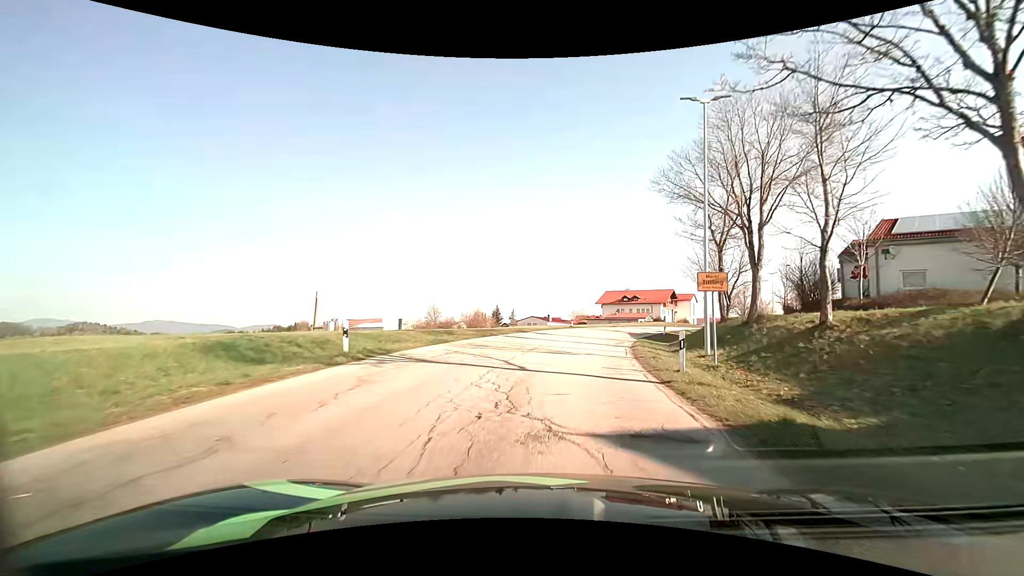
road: tertiary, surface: asphalt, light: Day
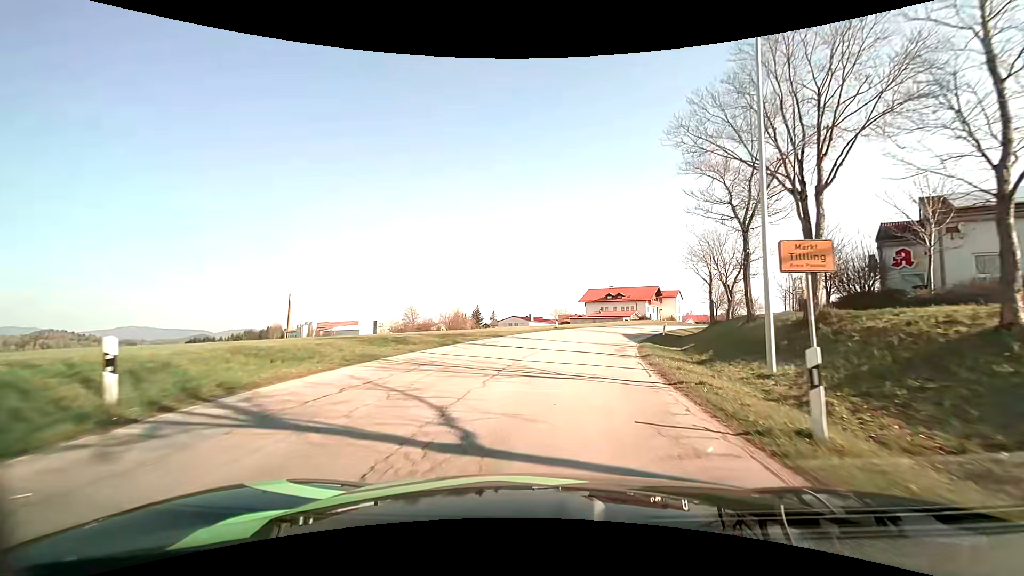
(+0.2, +6.8) m; +2°
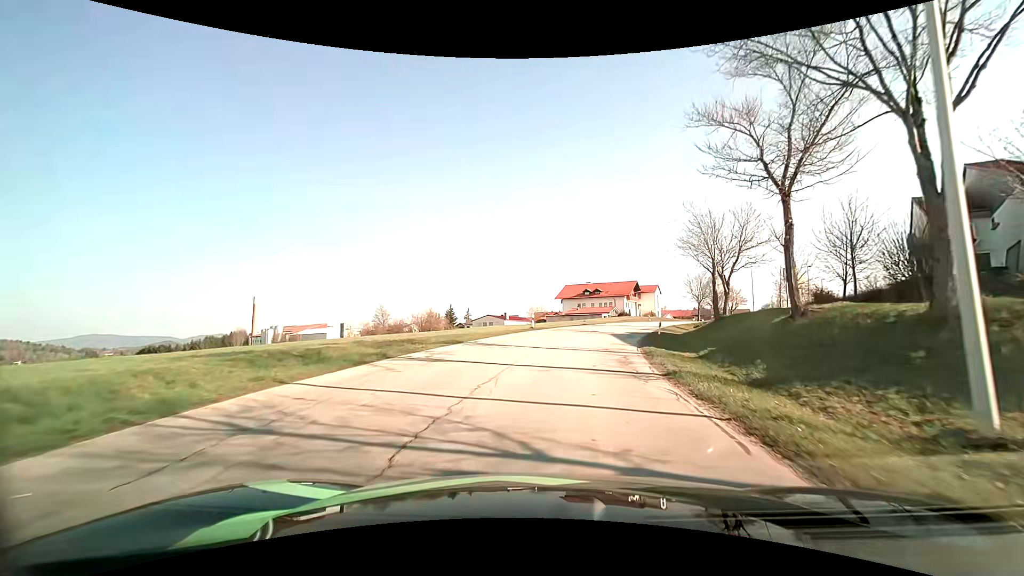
(+0.2, +6.7) m; +3°
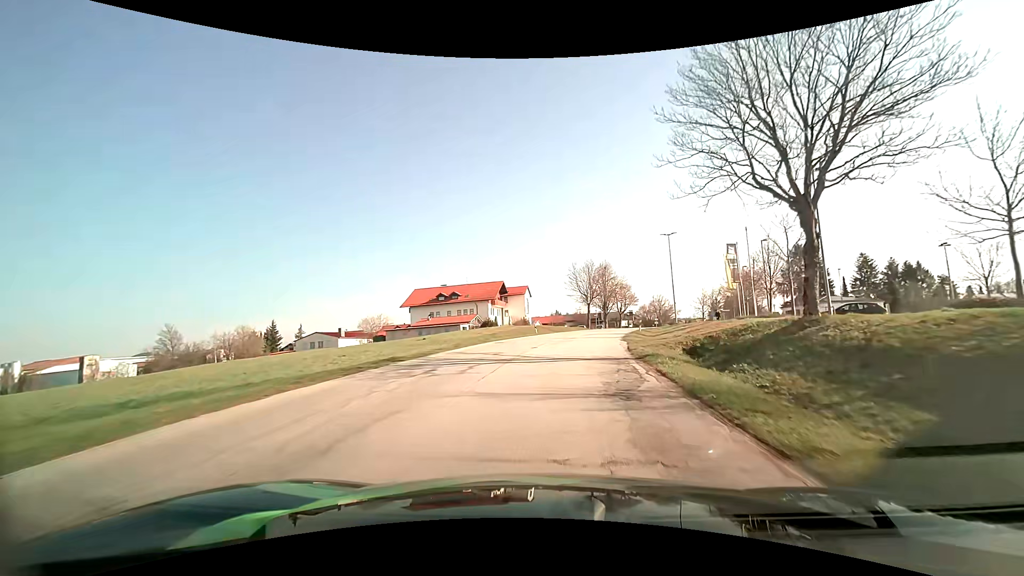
(+4.3, +33.6) m; +15°
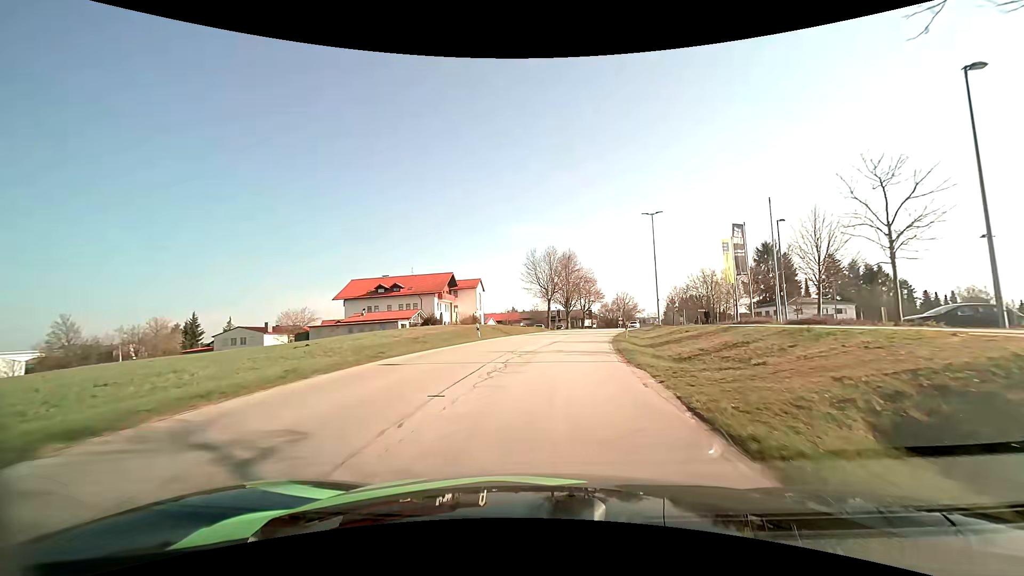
(+0.6, +13.0) m; +4°
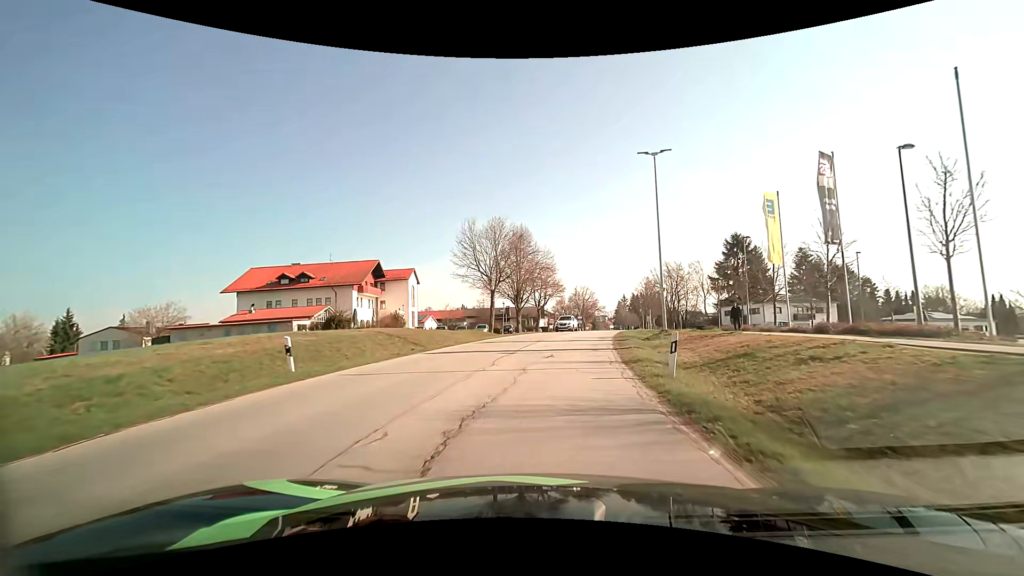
(+1.1, +18.2) m; +7°
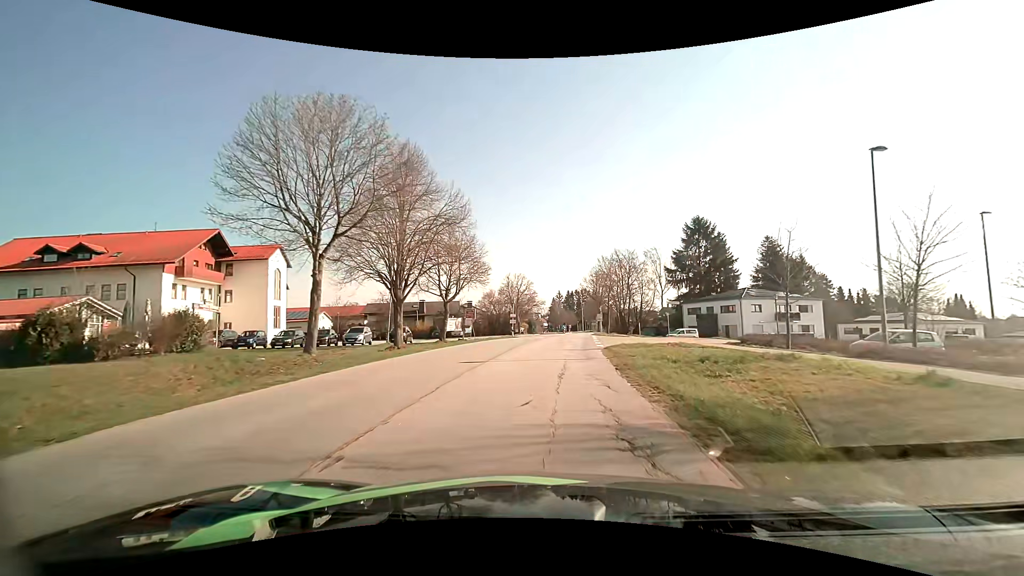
(+1.7, +25.0) m; +8°
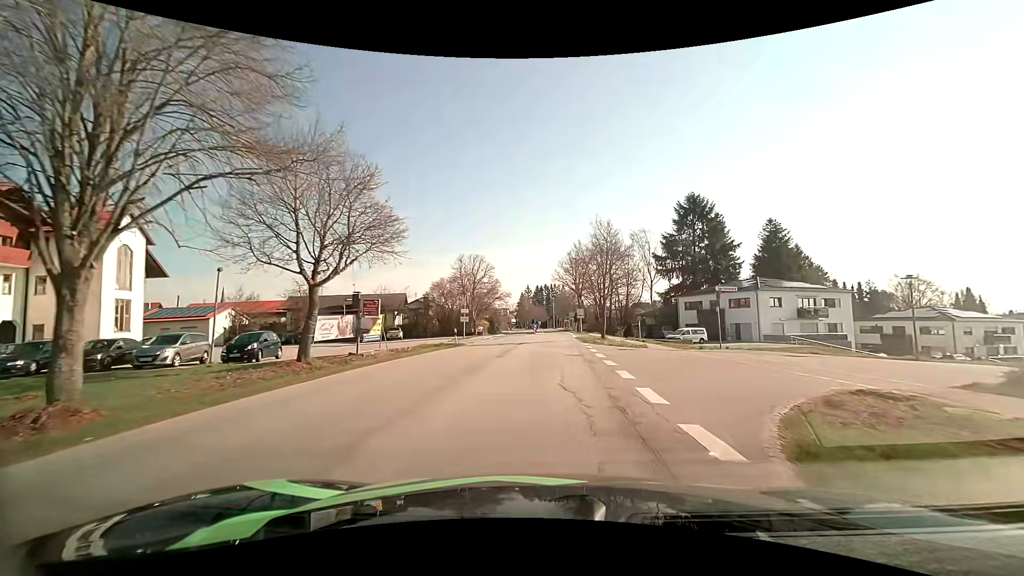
(+0.5, +18.0) m; +4°
